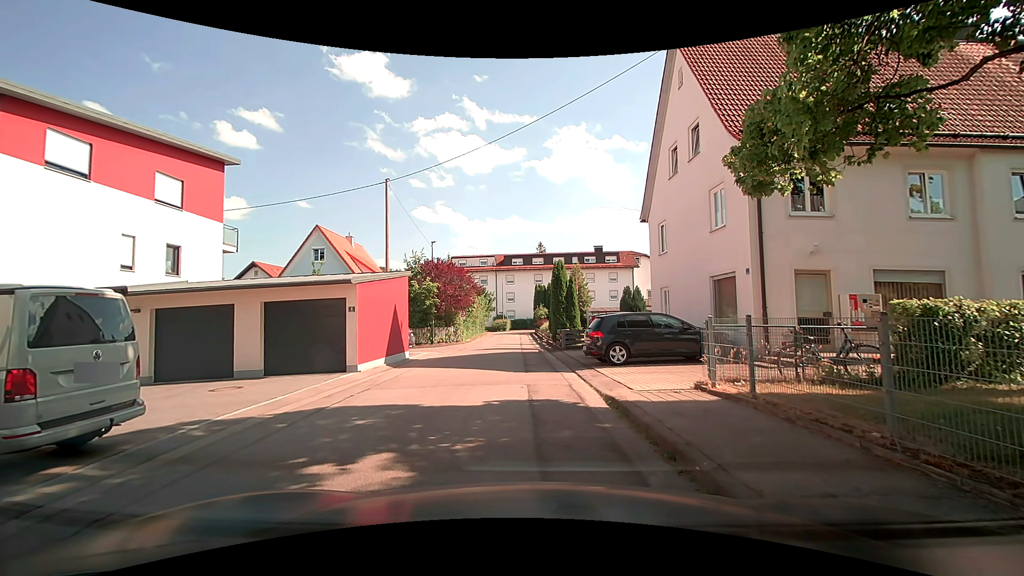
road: residential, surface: asphalt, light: Day
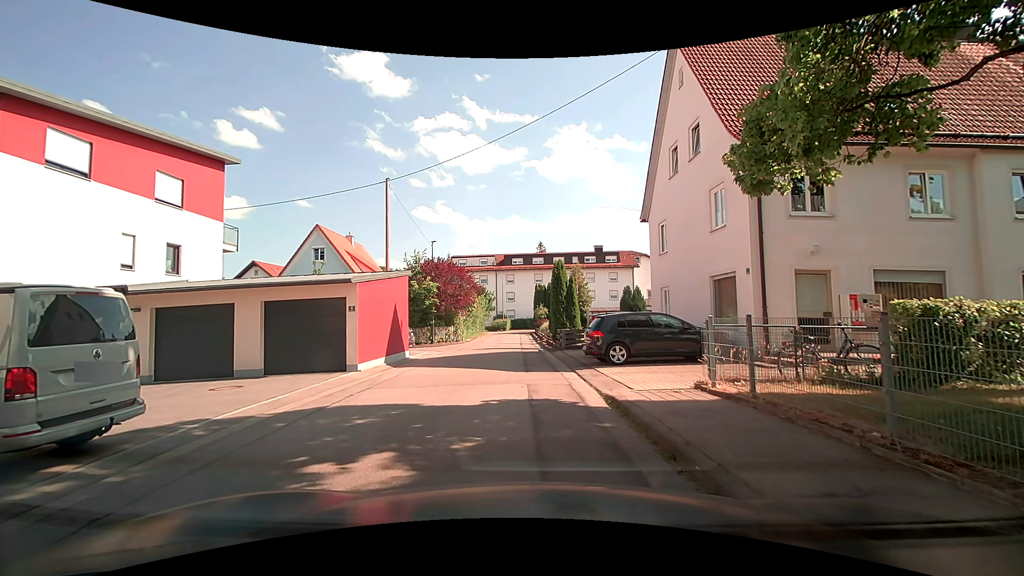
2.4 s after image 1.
(0.0, 0.0) m; 0°
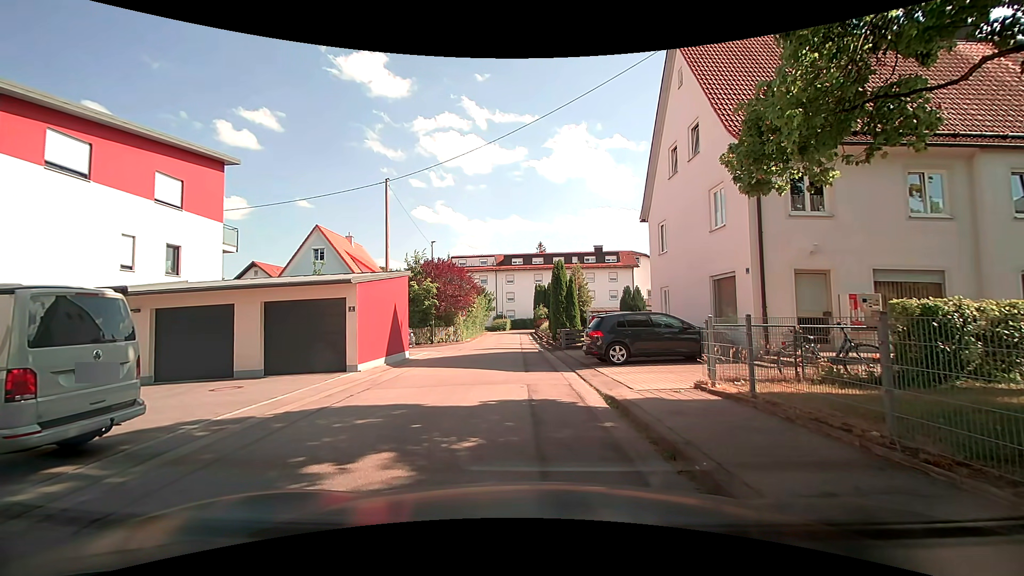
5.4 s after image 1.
(0.0, +0.1) m; 0°
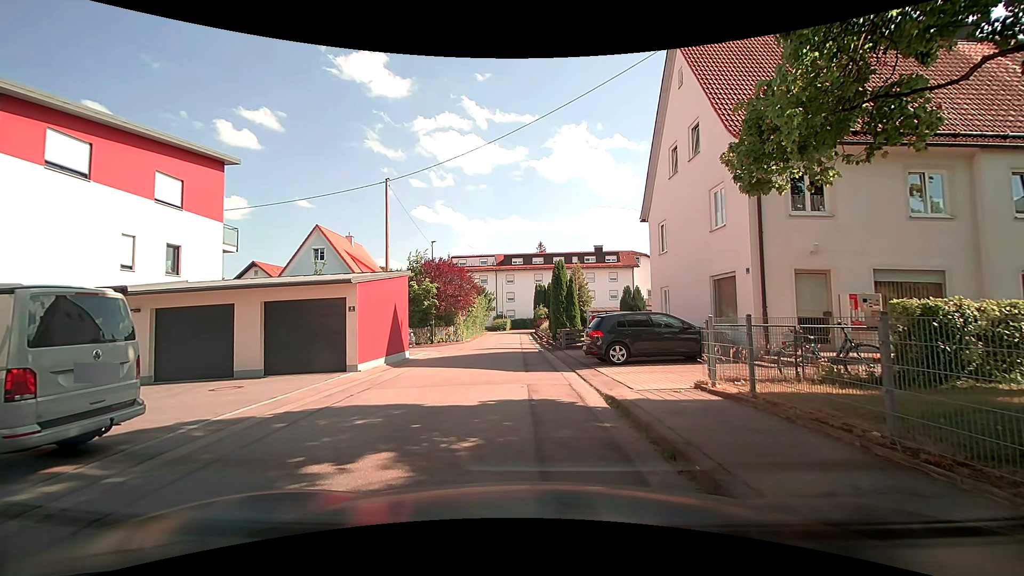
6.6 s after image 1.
(0.0, 0.0) m; 0°
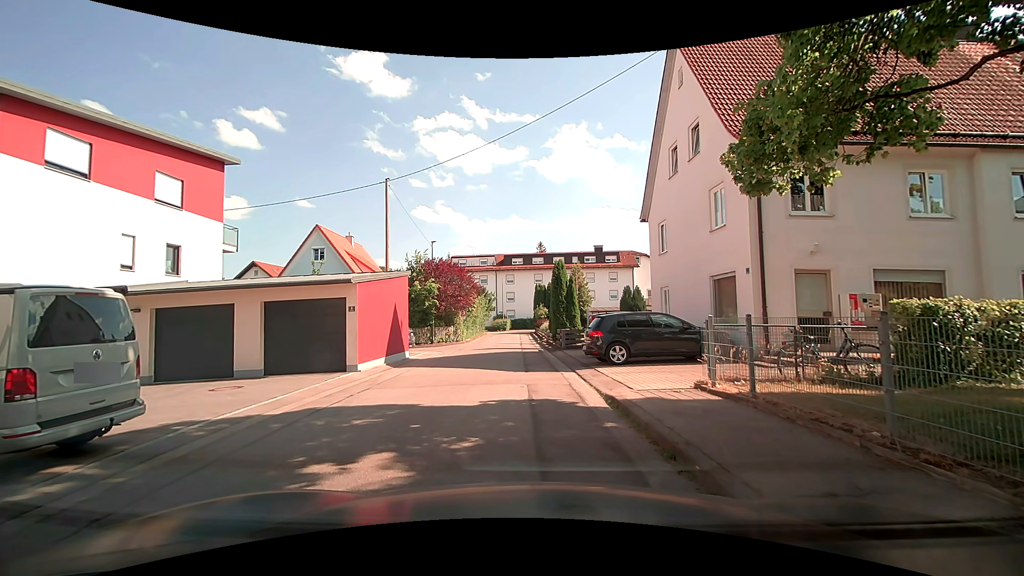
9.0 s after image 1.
(0.0, 0.0) m; 0°
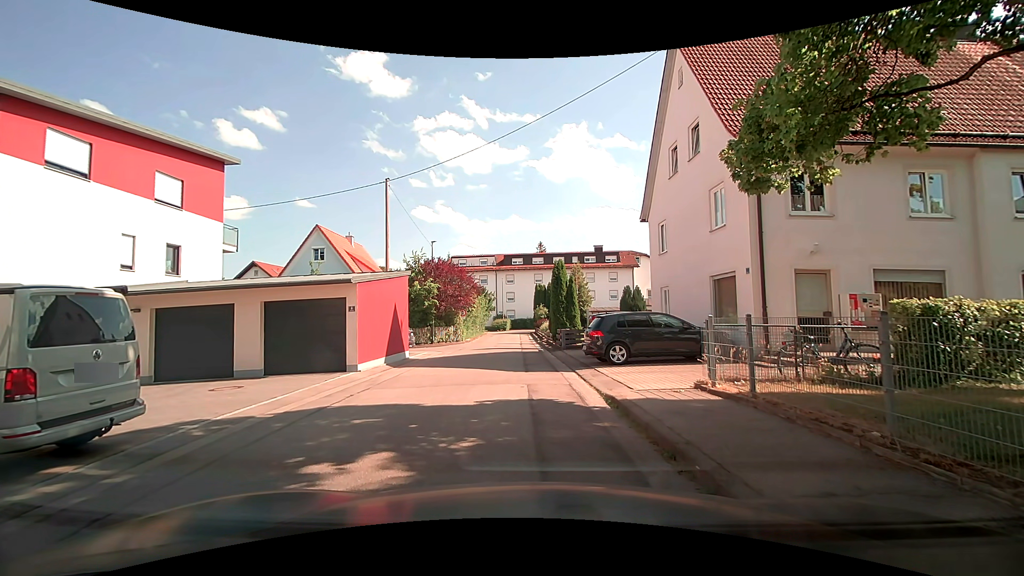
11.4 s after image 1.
(0.0, 0.0) m; 0°
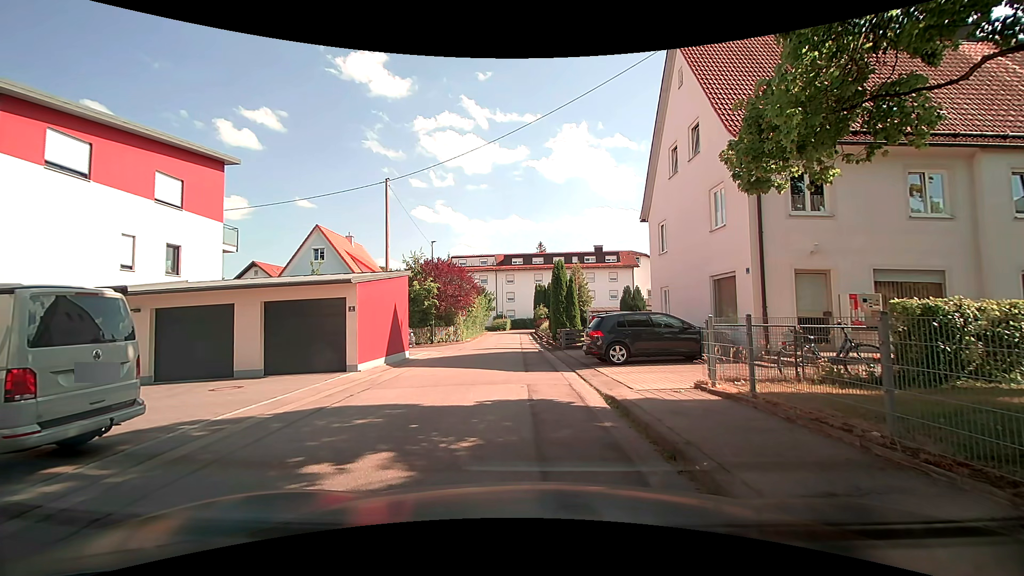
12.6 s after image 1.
(0.0, 0.0) m; 0°
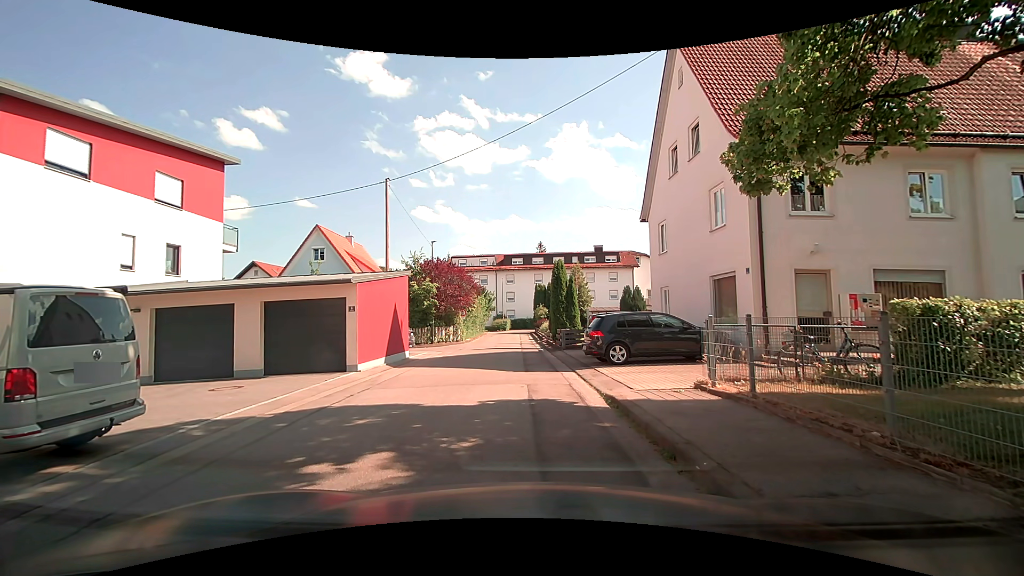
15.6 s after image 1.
(0.0, 0.0) m; 0°
